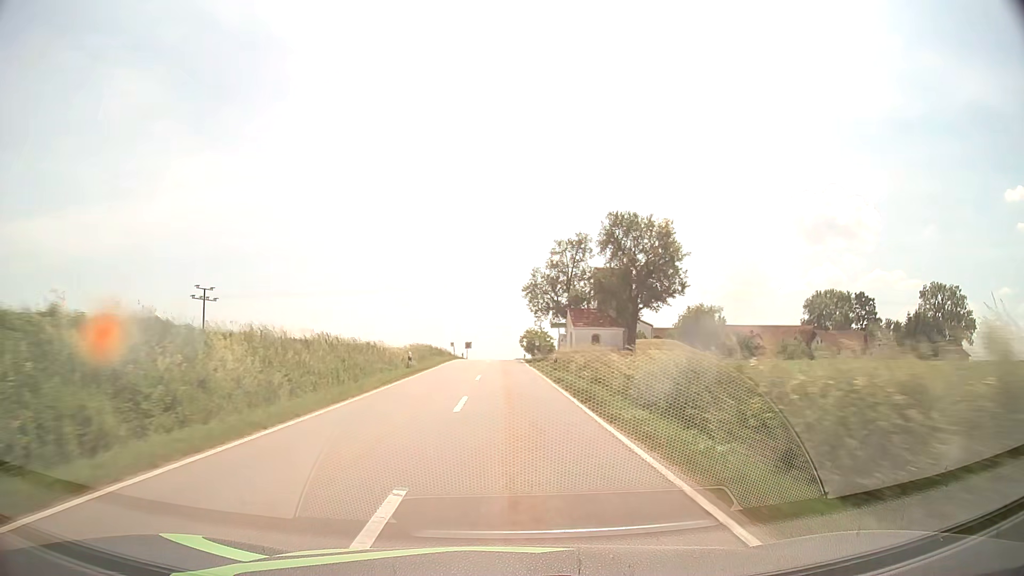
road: tertiary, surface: asphalt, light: Day
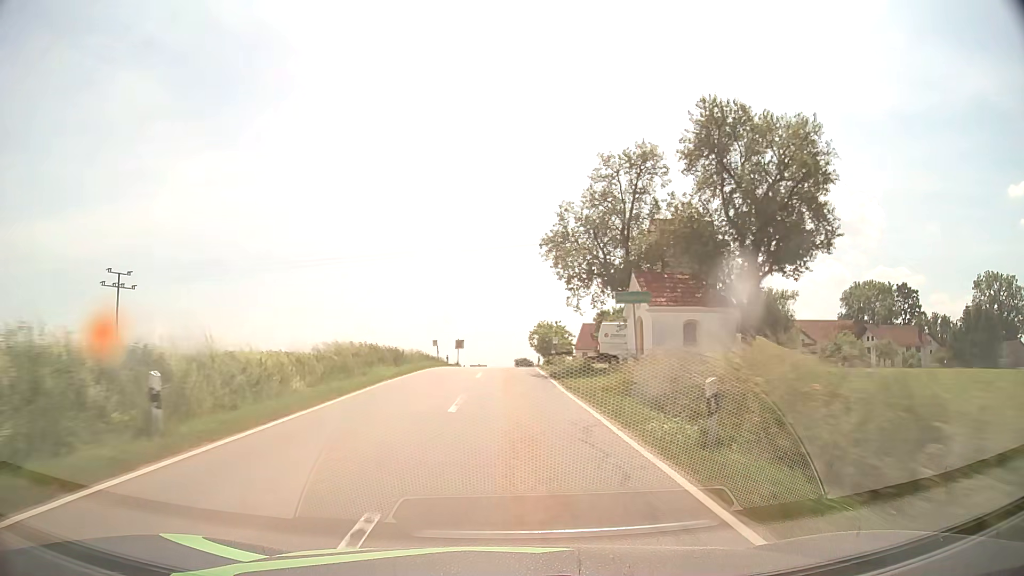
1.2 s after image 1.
(-0.1, +24.7) m; 0°
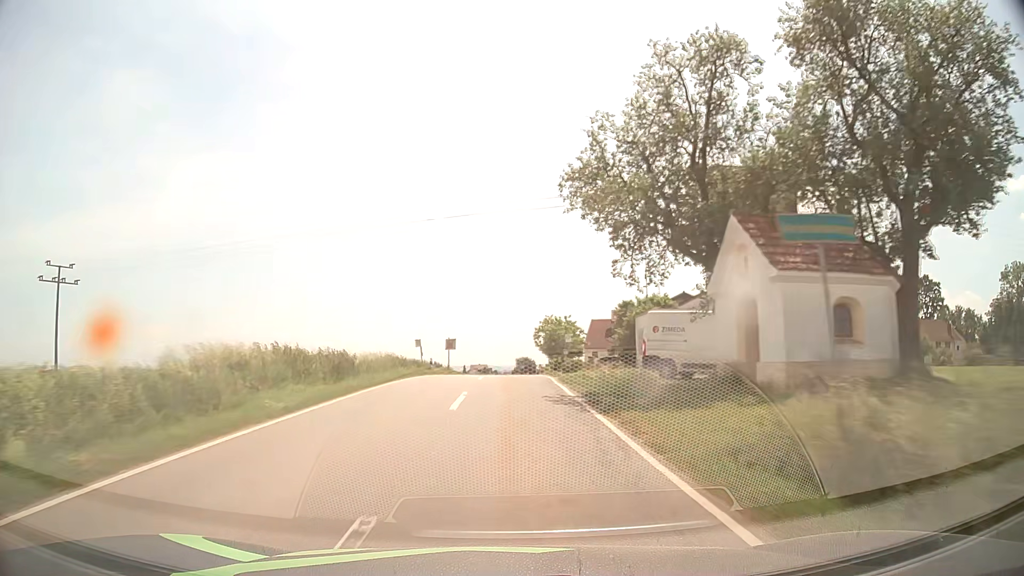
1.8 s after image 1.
(0.0, +11.8) m; 0°
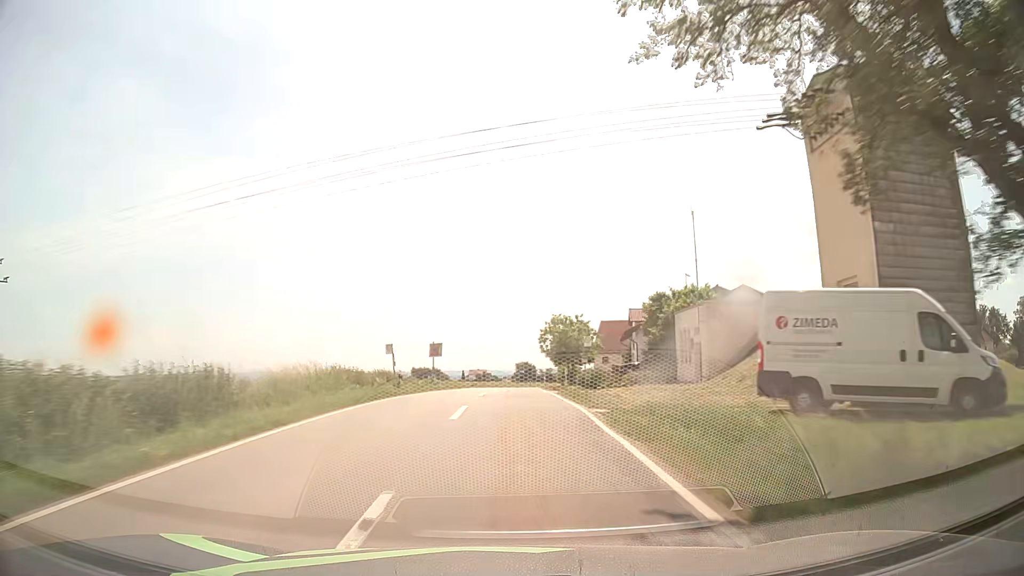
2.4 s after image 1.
(0.0, +11.6) m; 0°
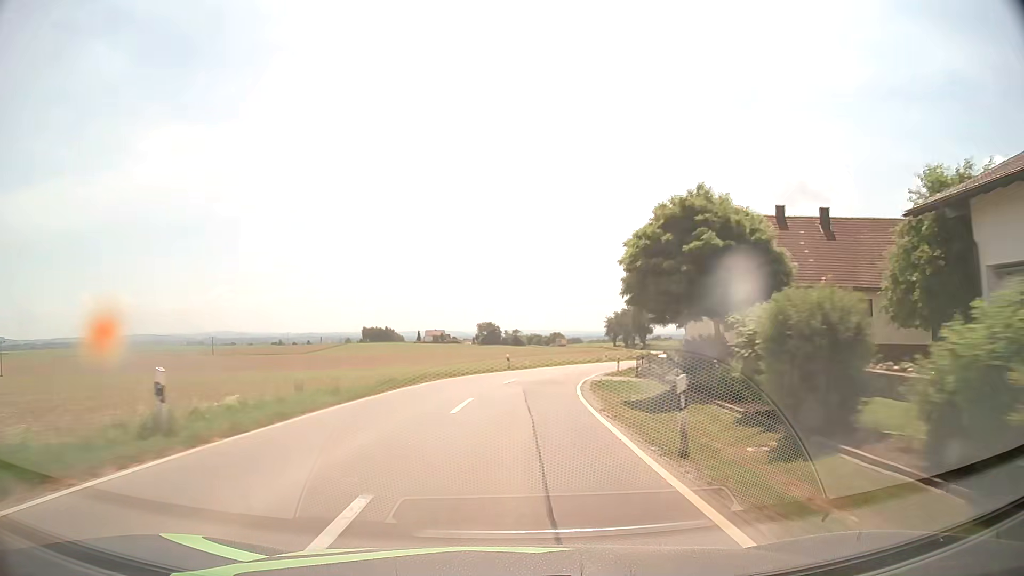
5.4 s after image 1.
(+0.9, +58.7) m; +3°
